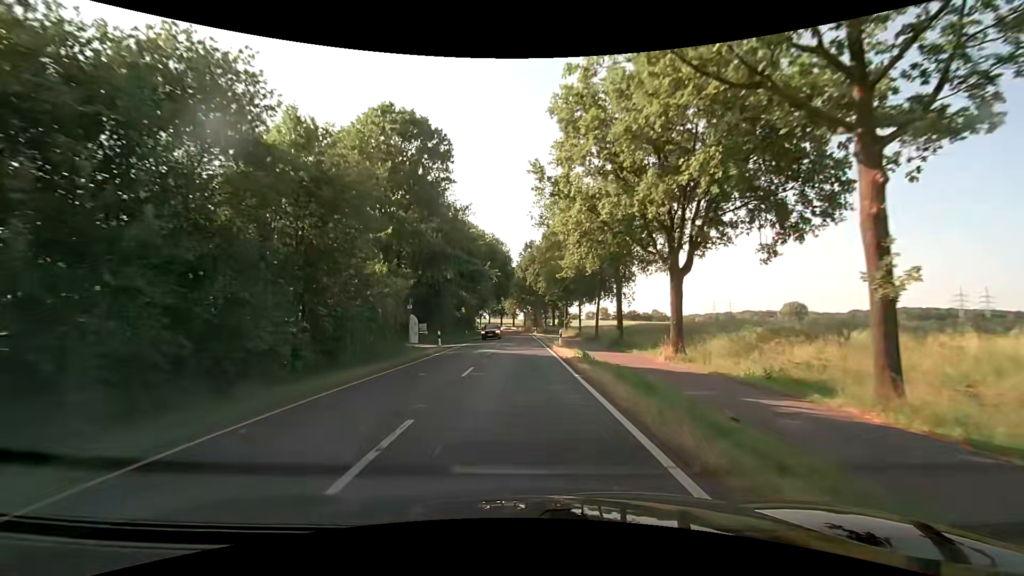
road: secondary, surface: asphalt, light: Day
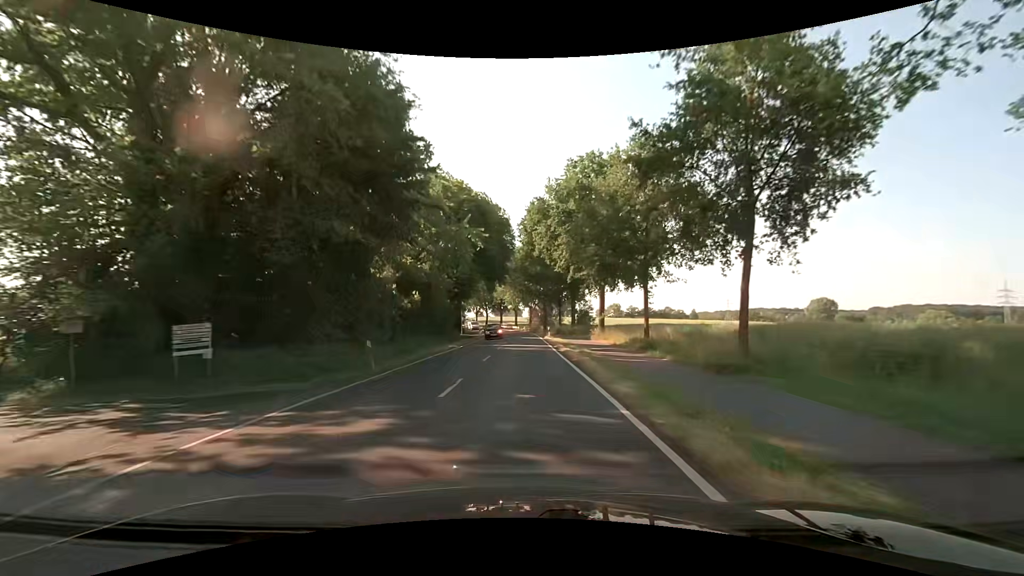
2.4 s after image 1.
(0.0, +31.1) m; 0°
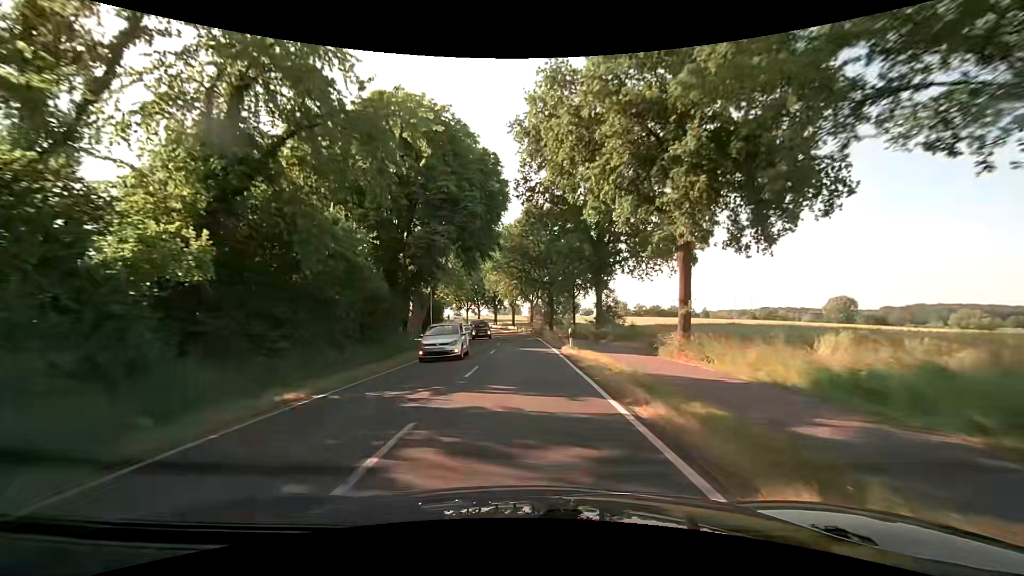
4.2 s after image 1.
(-0.1, +23.4) m; 0°
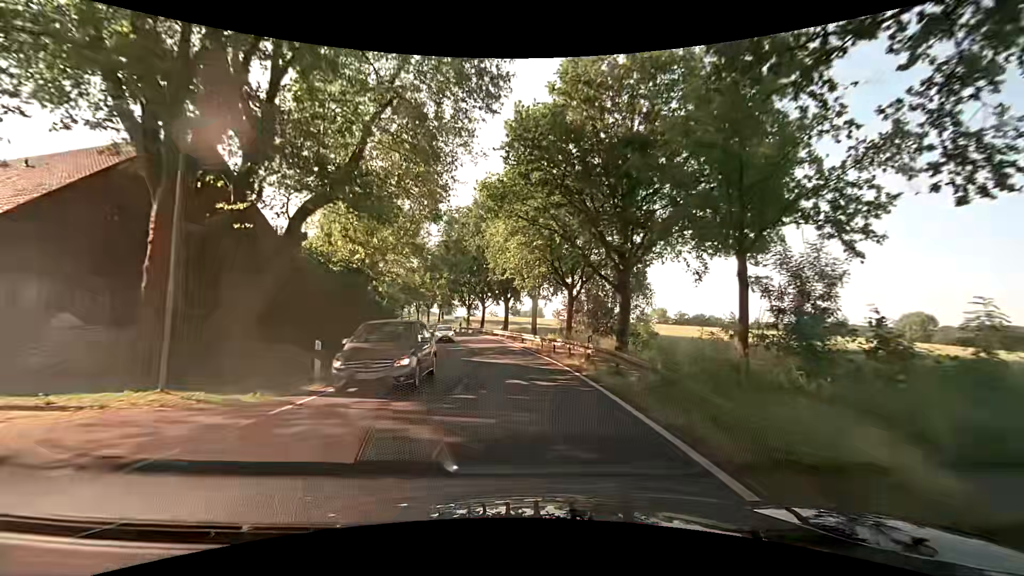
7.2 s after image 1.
(-0.7, +38.9) m; -3°
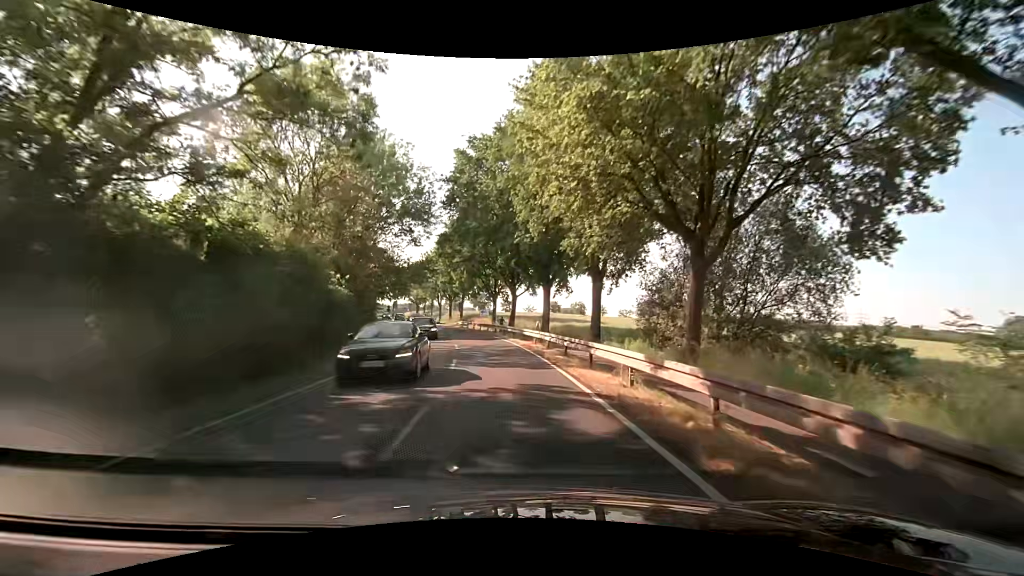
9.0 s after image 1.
(-0.7, +23.3) m; -4°
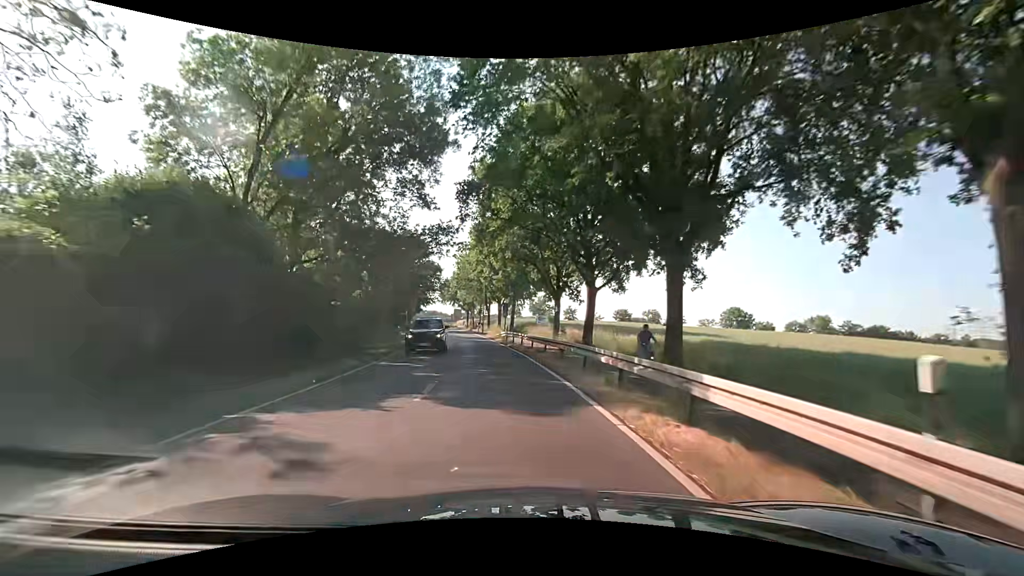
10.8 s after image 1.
(-1.5, +23.2) m; -7°
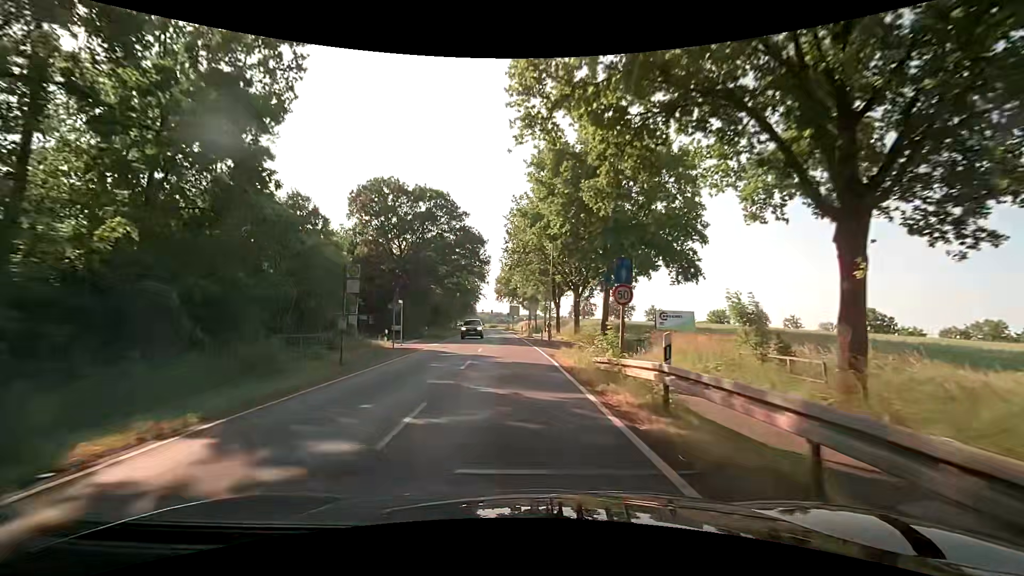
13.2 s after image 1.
(-2.5, +30.7) m; -8°
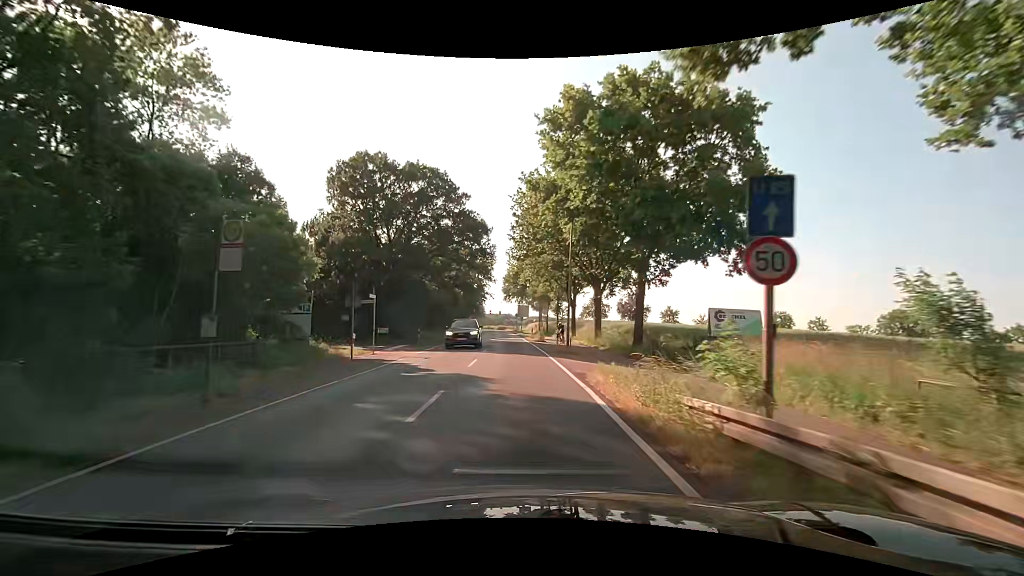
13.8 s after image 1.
(-0.1, +7.7) m; -1°
(0, +10) (0, +20) (0, +30) (-1, +40) (-1, +50) (-2, +60) (-2, +70) (-3, +80) (-3, +90) (-4, +100) m
